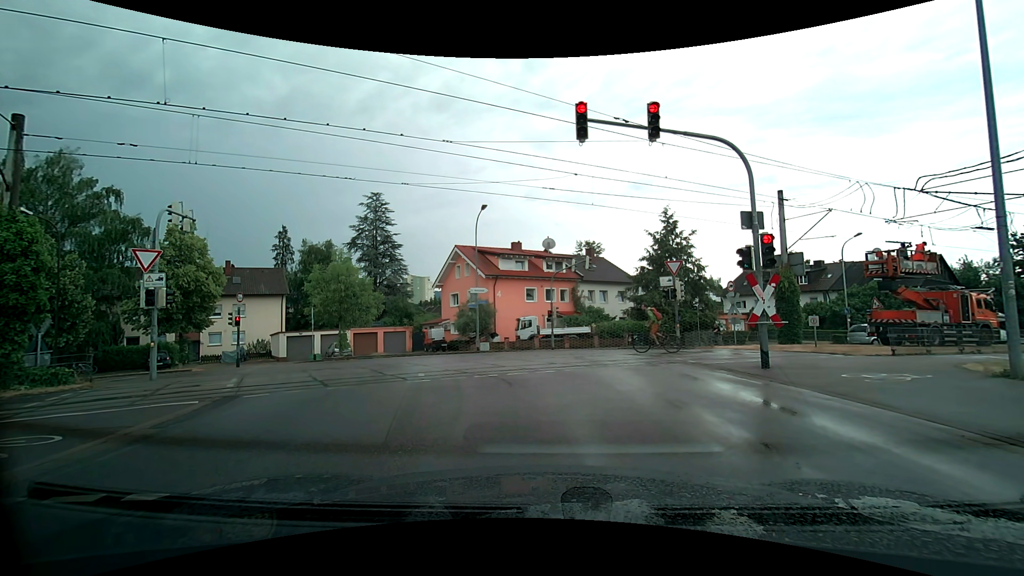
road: tertiary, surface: asphalt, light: Day
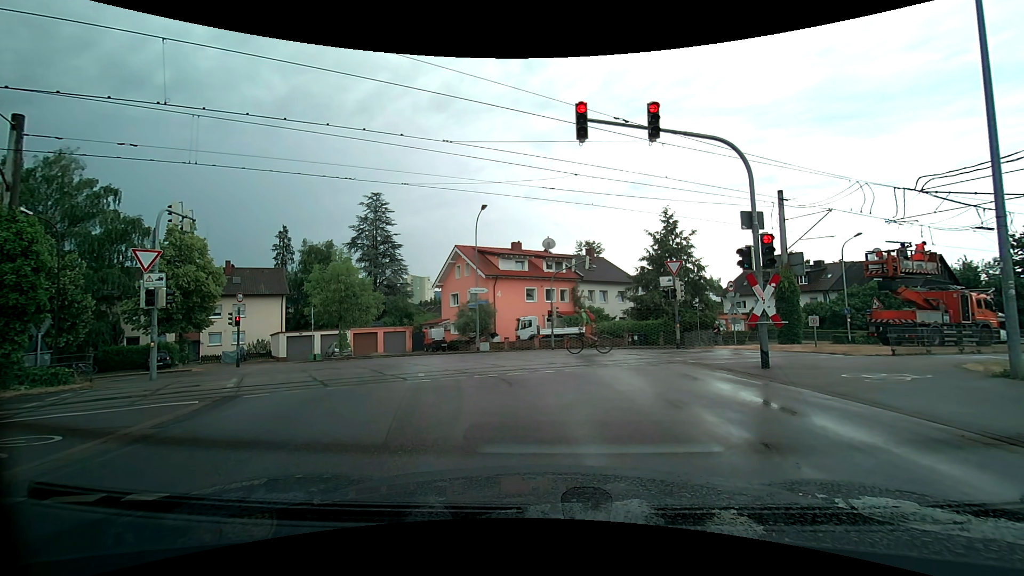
(0.0, 0.0) m; 0°
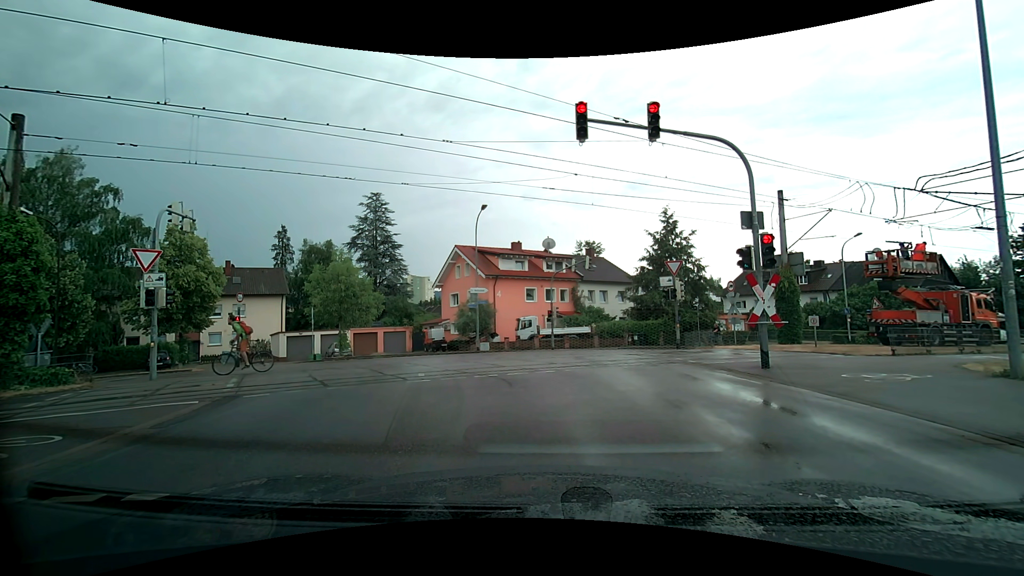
(0.0, 0.0) m; 0°
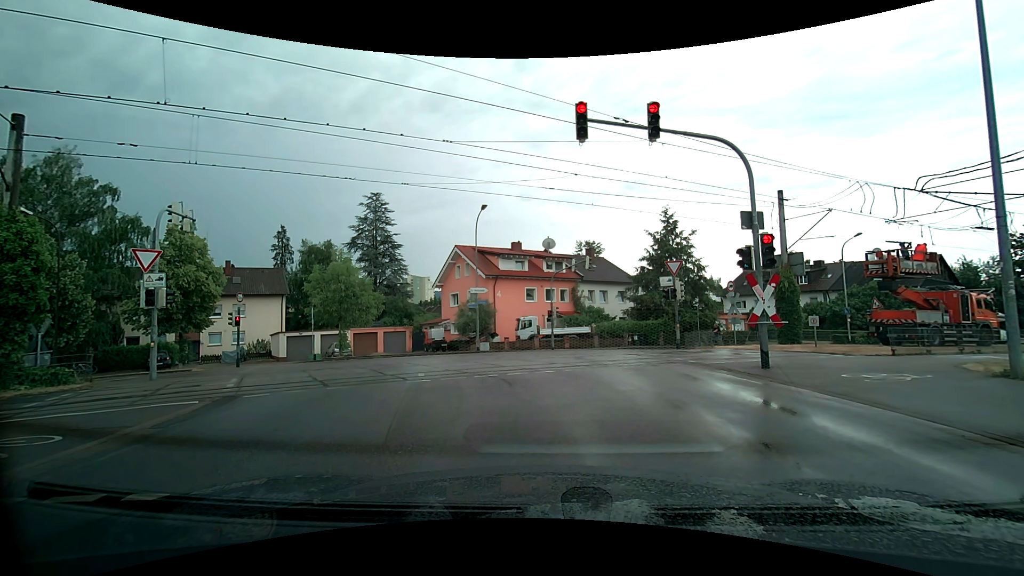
(0.0, 0.0) m; 0°
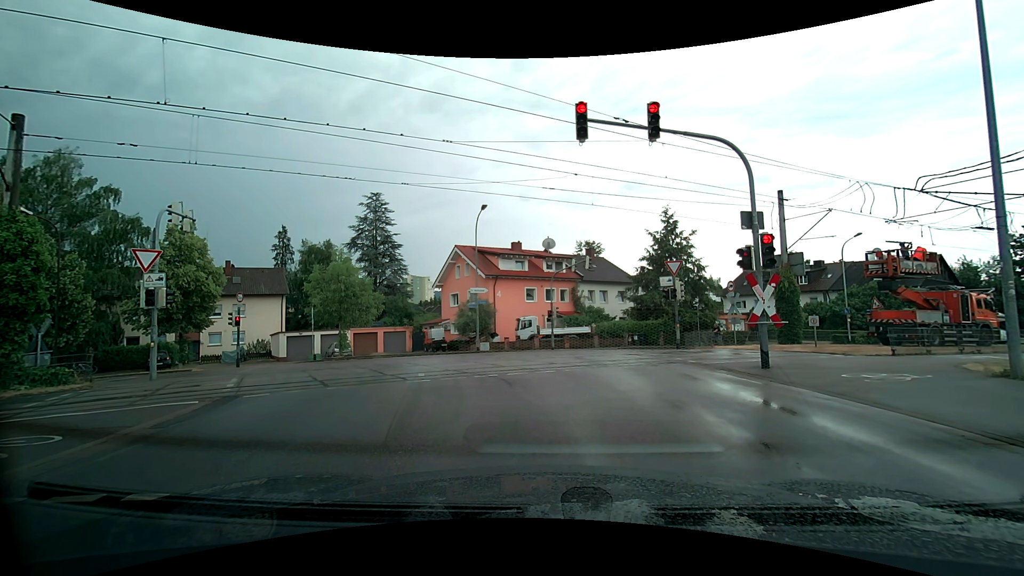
(0.0, 0.0) m; 0°
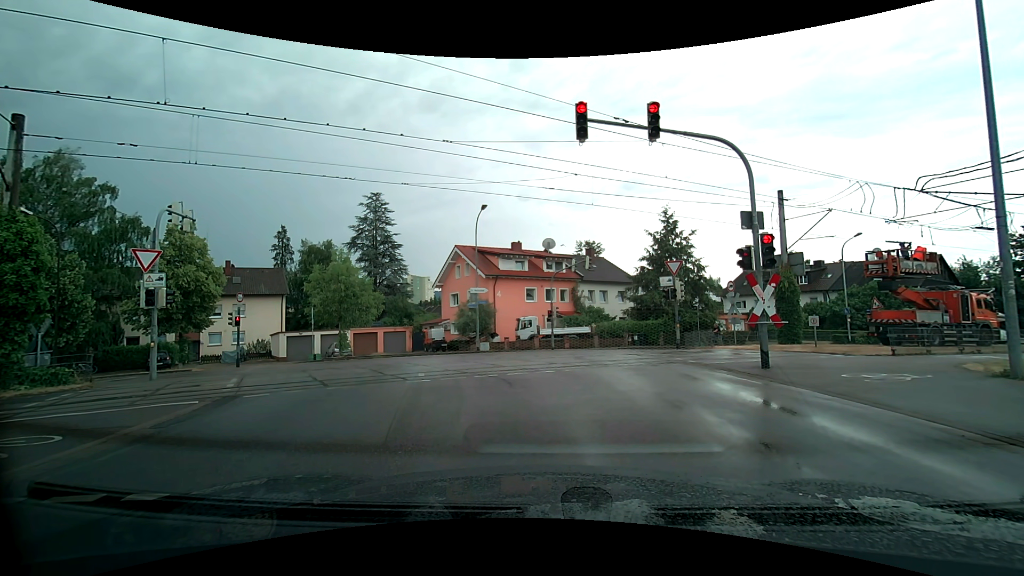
(0.0, 0.0) m; 0°
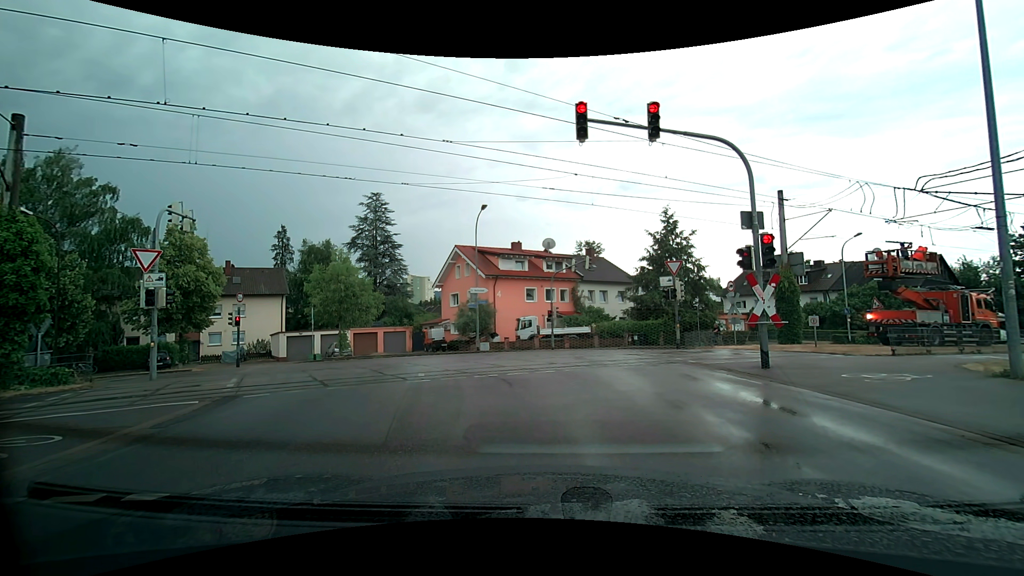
(0.0, 0.0) m; 0°
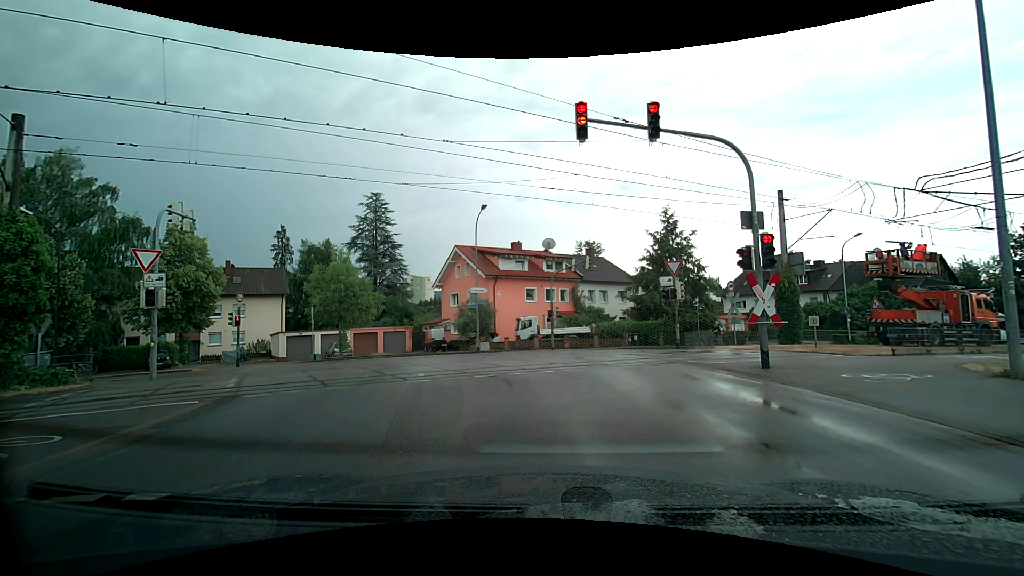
(0.0, 0.0) m; 0°
(0, +10) (-3, +20) (-10, +27) (-20, +28) (-30, +28) (-39, +30) (-48, +35) (-55, +42) (-62, +49) (-69, +57) m
